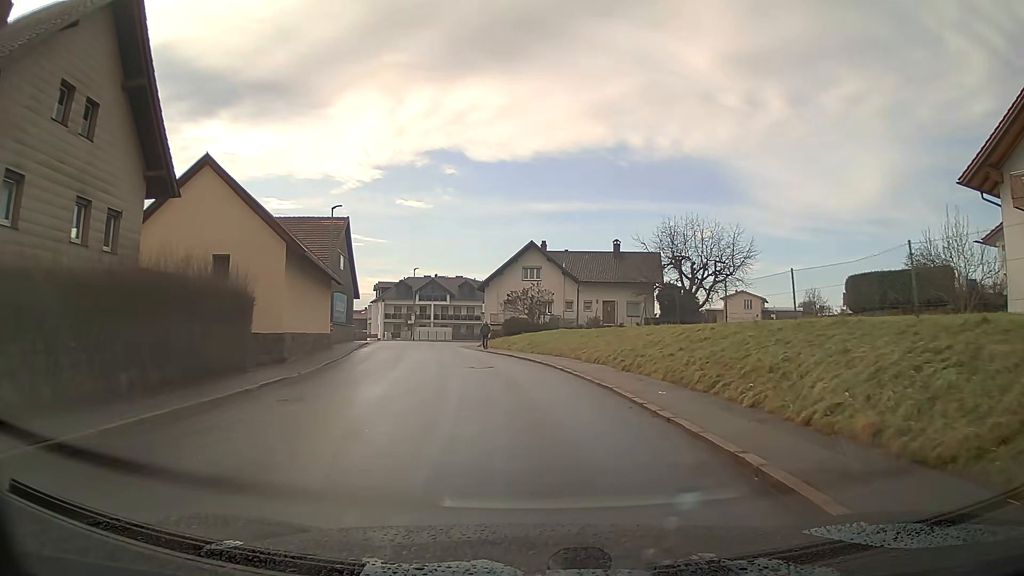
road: tertiary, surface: asphalt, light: Day
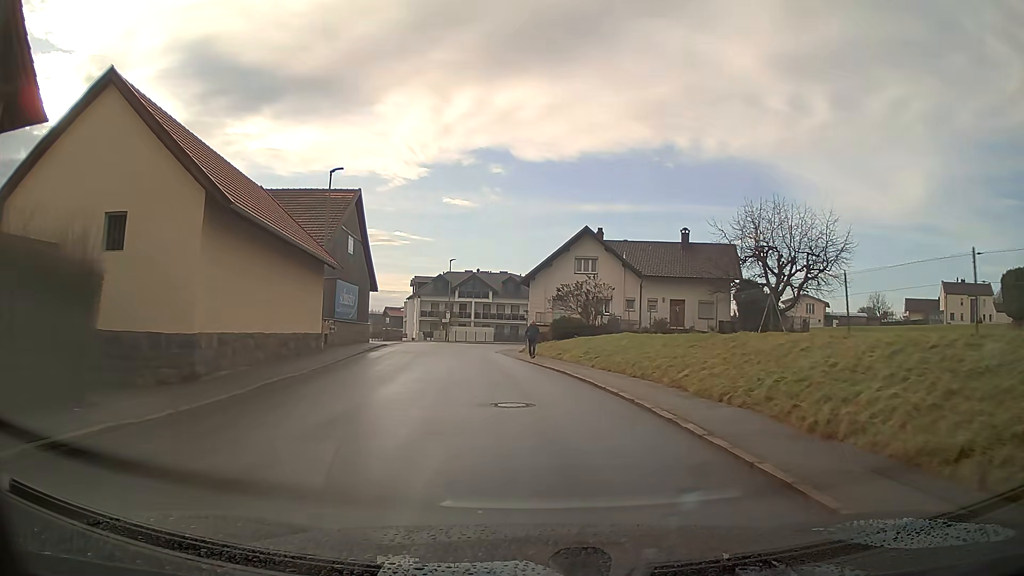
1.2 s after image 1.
(-0.3, +9.3) m; -4°
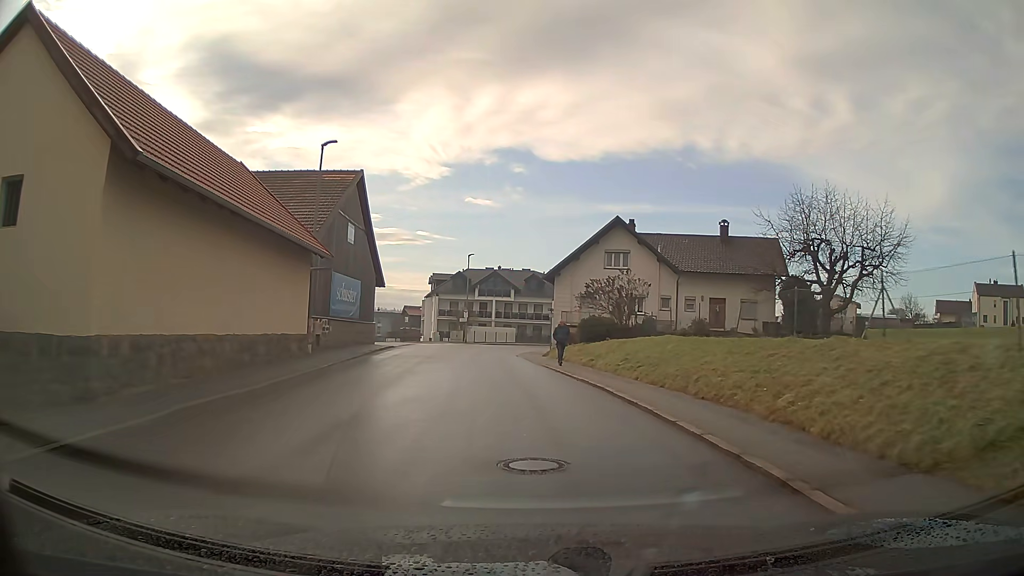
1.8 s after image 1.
(-0.1, +4.7) m; -2°
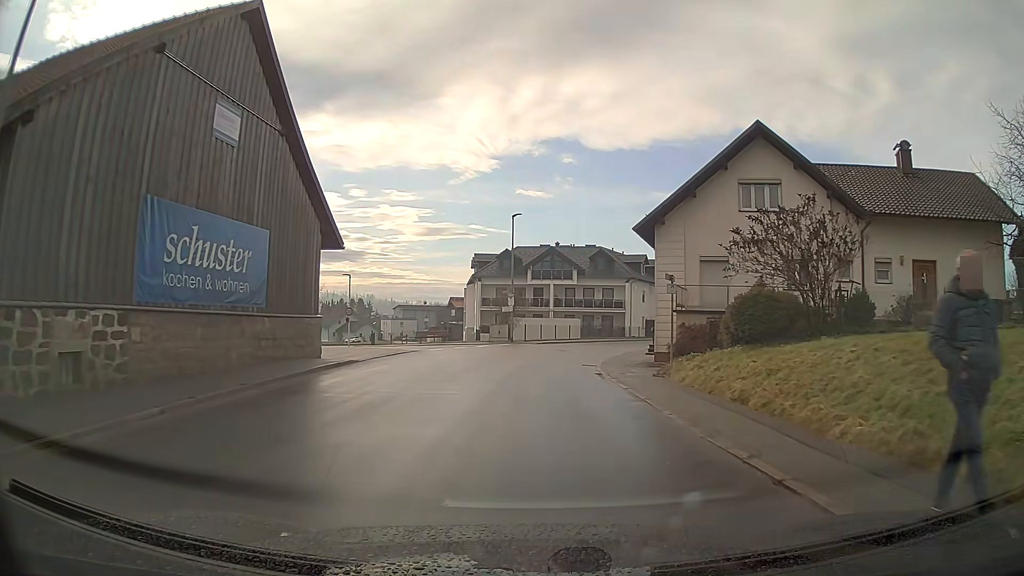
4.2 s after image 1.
(-0.8, +19.0) m; -4°
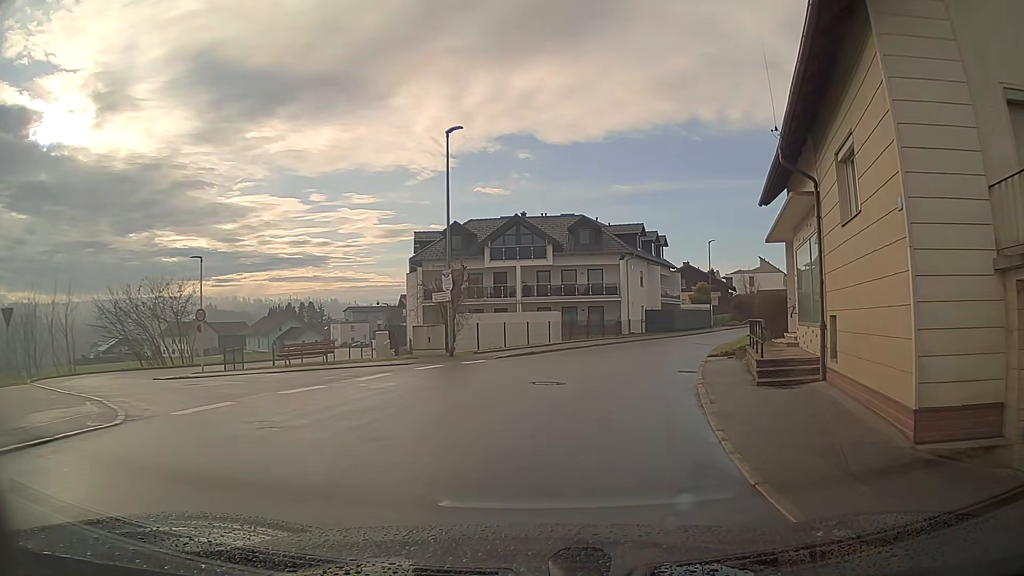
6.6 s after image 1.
(+0.4, +19.0) m; +4°
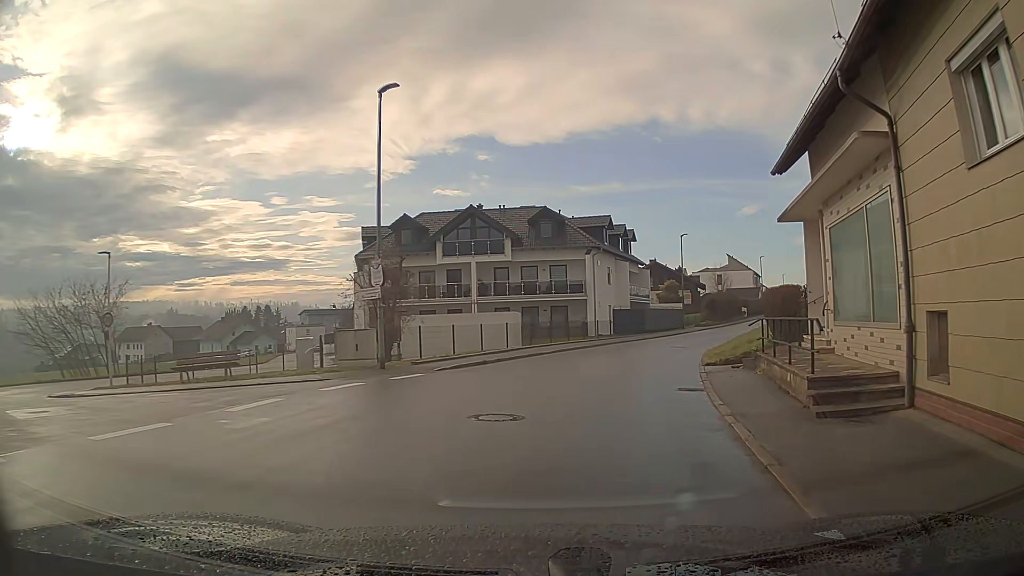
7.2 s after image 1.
(+0.1, +4.7) m; +3°
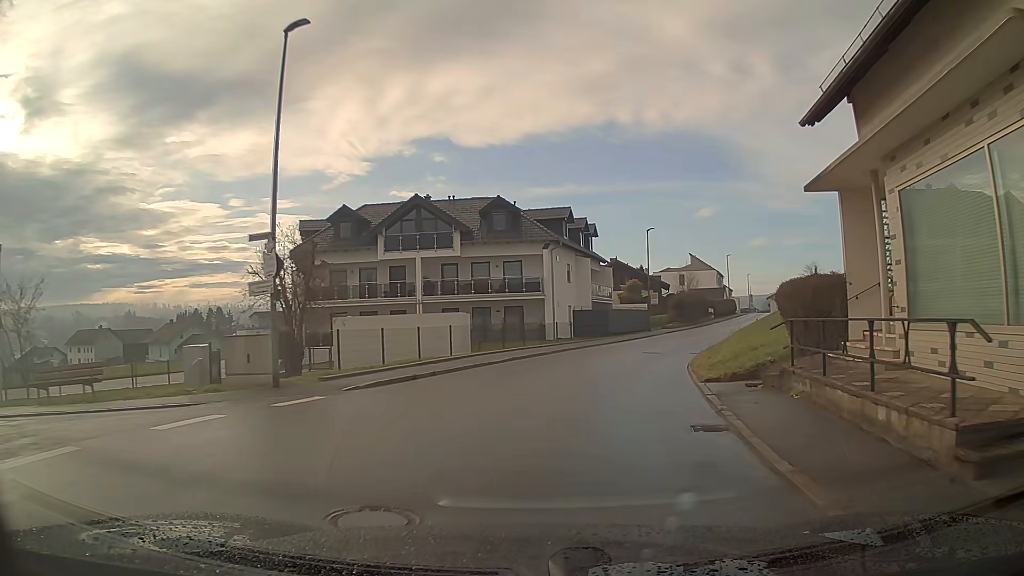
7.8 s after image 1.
(+0.1, +4.7) m; +4°
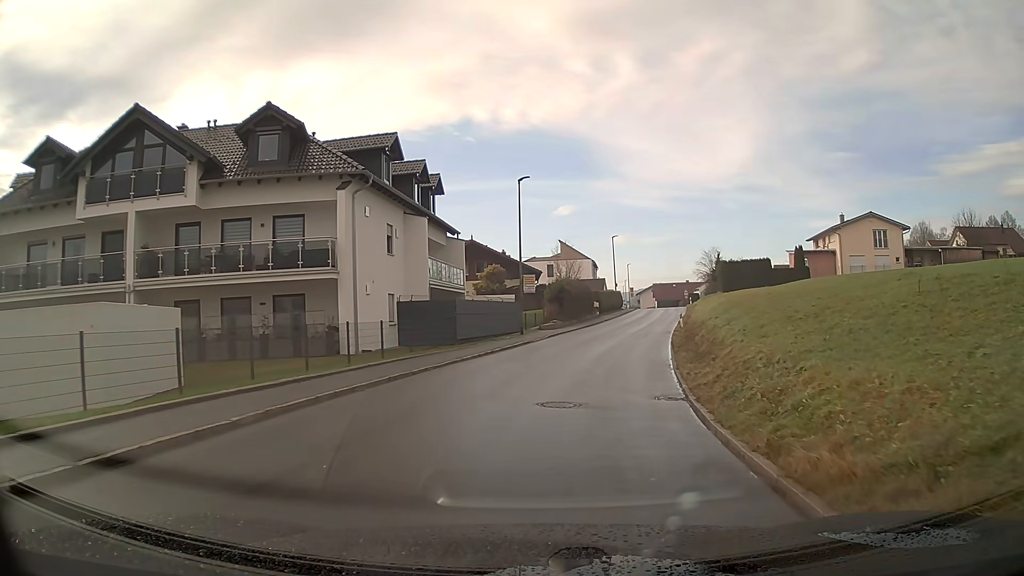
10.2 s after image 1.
(+2.0, +18.6) m; +12°
(0, +10) (+2, +20) (+4, +30) (+6, +40) (+8, +49) (+10, +59) (+12, +69) (+14, +79) (+16, +88) (+18, +98) m
